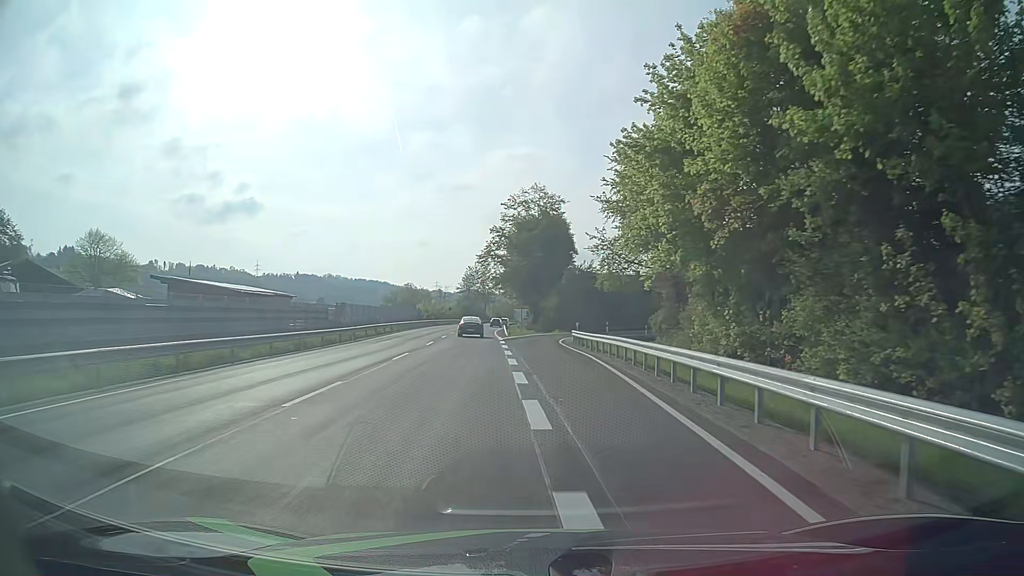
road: primary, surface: asphalt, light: Day
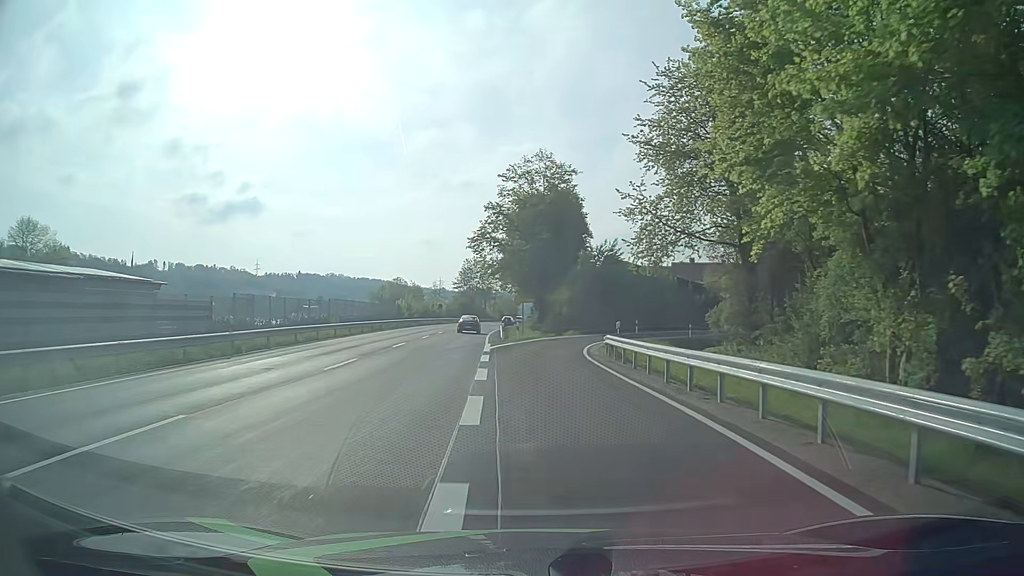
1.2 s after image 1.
(-0.1, +17.4) m; 0°
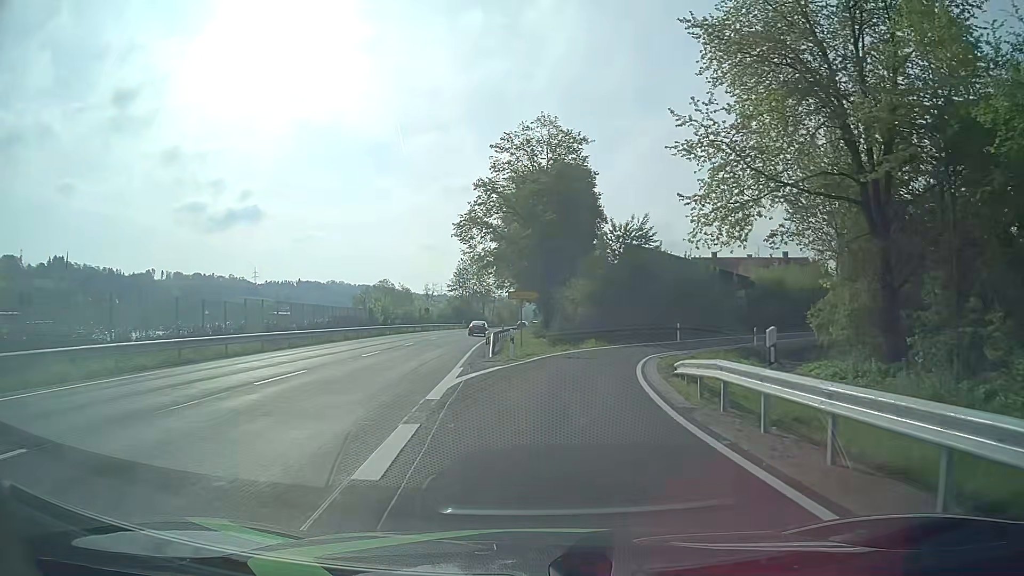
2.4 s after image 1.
(-0.1, +14.8) m; 0°
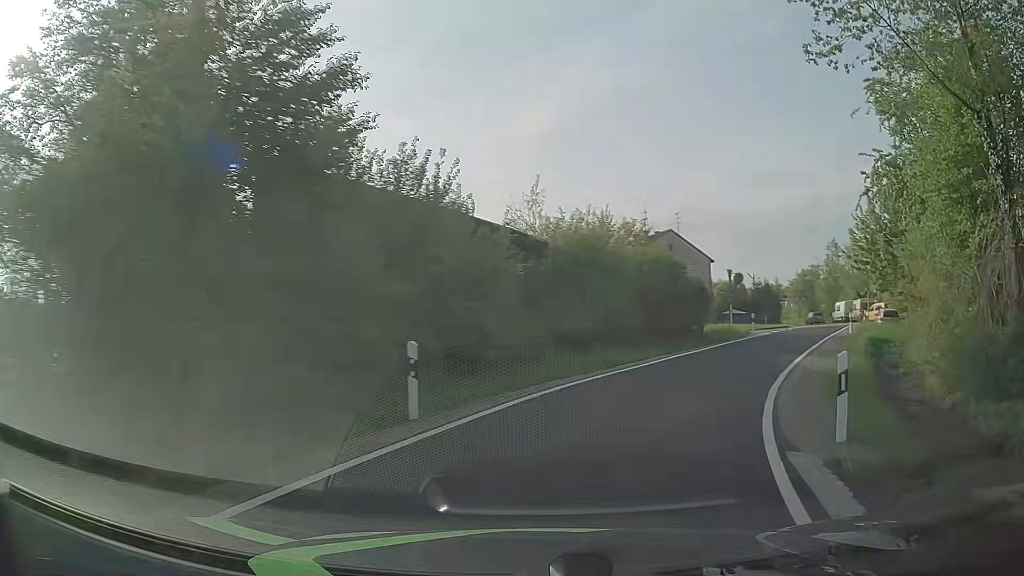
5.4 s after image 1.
(+4.5, +31.1) m; +27°
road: residential
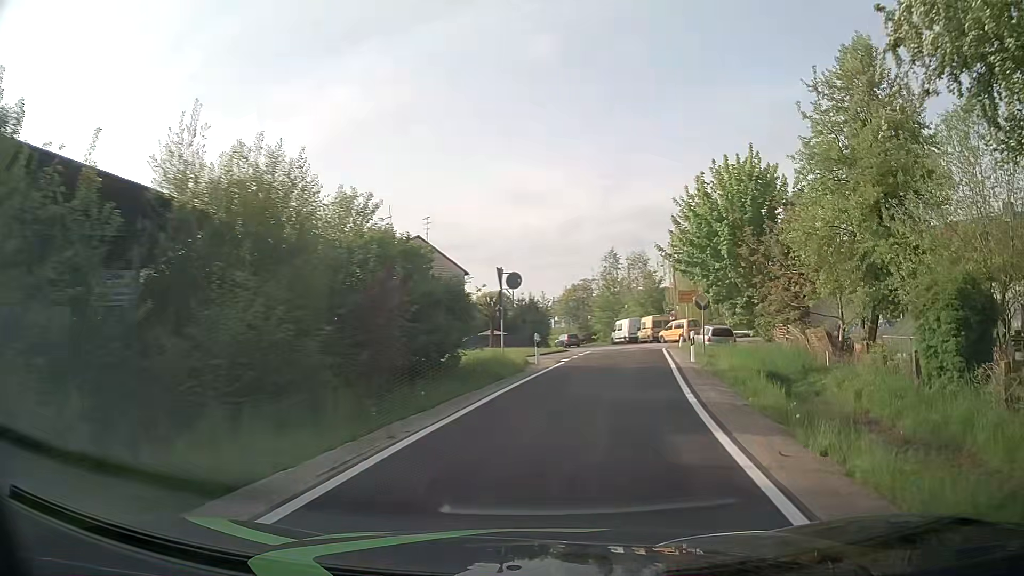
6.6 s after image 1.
(+2.4, +12.0) m; +22°
(+1, +10) (+2, +20) (+4, +30) (+5, +40) (+7, +50) (+7, +59) (+7, +69) (+5, +79) (+1, +88) (-6, +95) m
